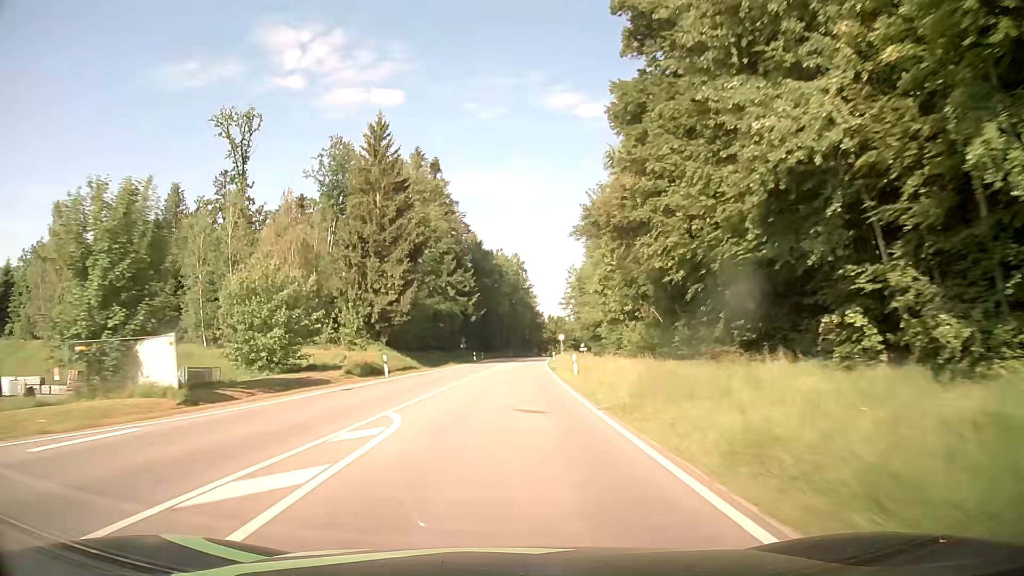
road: secondary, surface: asphalt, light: Day
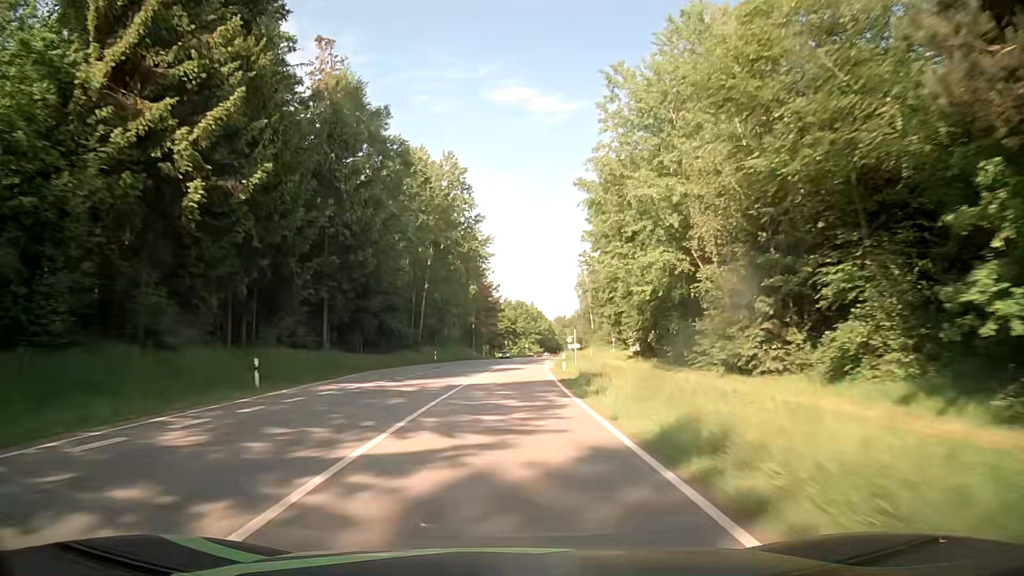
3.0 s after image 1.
(+3.2, +78.7) m; +4°
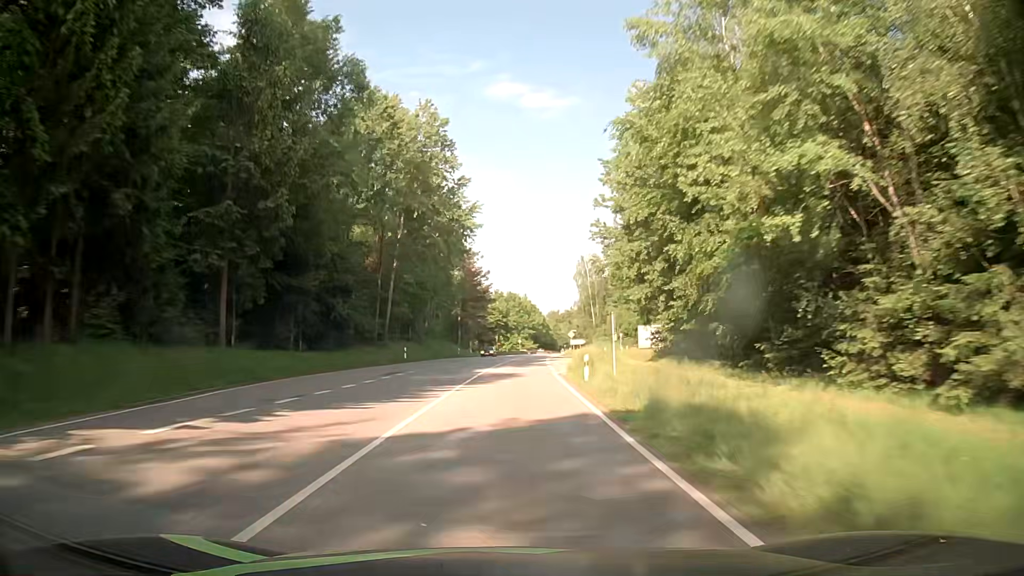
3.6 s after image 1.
(0.0, +15.8) m; +1°
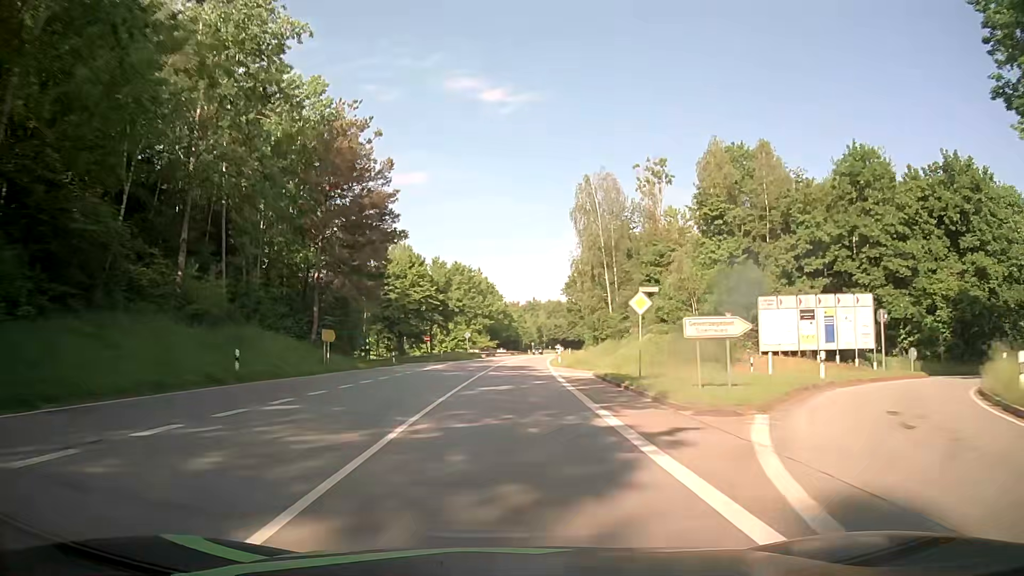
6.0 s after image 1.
(+1.9, +63.3) m; +4°
(0, +10) (0, +20) (+1, +30) (+1, +40) (+1, +50) (+2, +60) (+3, +70) (+4, +80) (+4, +90) (+5, +100) m
